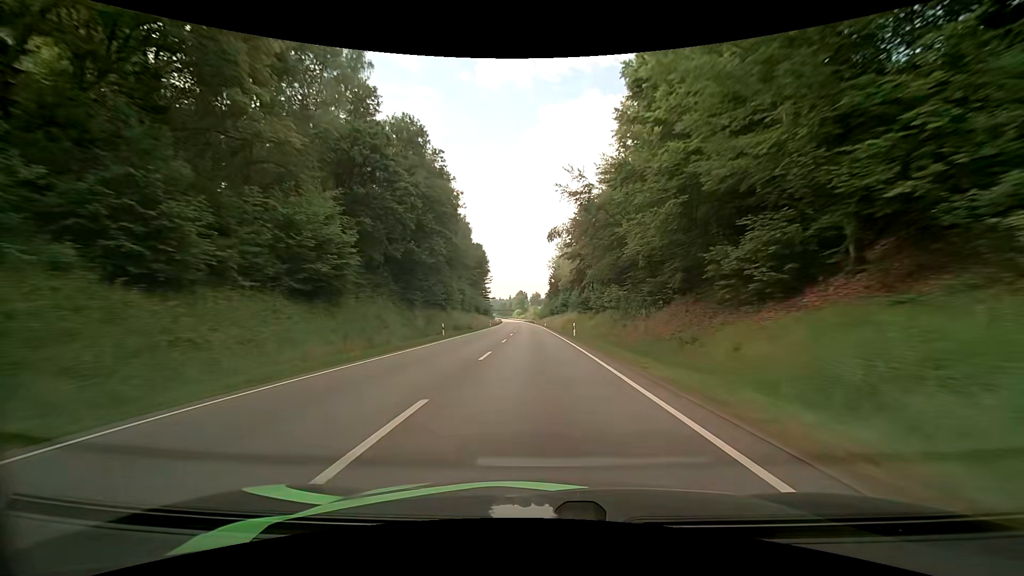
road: primary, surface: asphalt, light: Day
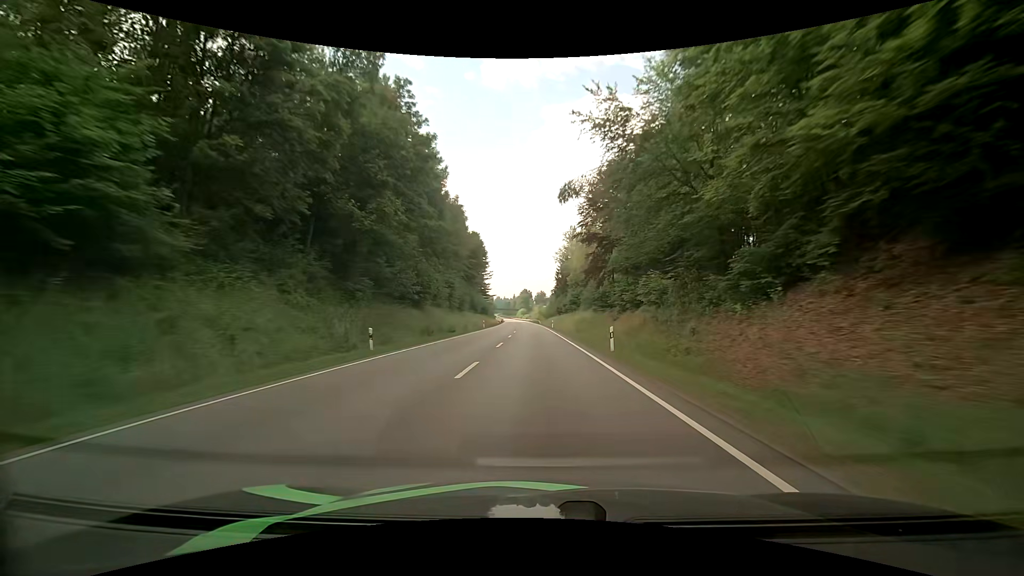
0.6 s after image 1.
(-0.1, +17.0) m; -1°
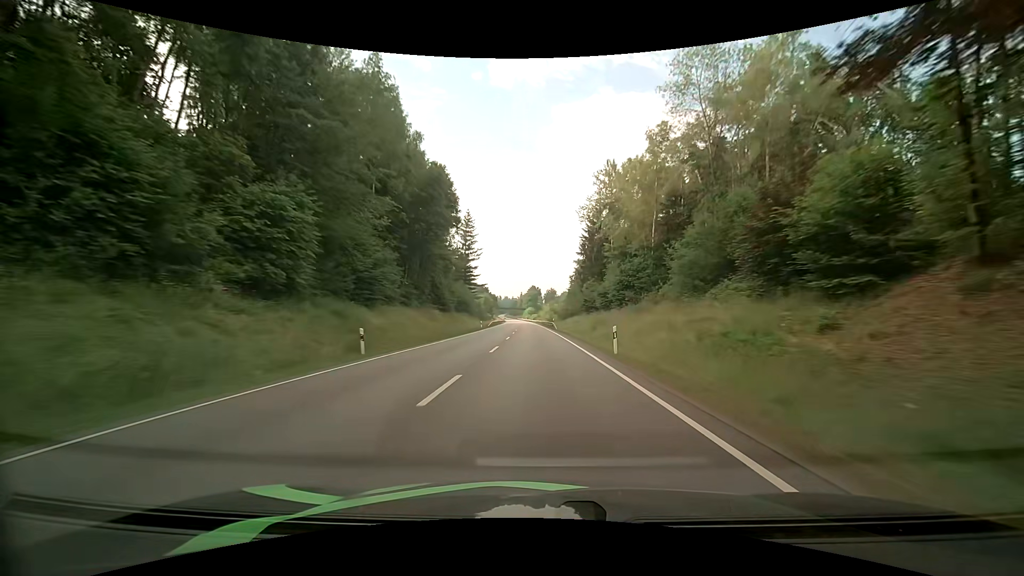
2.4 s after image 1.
(-0.6, +51.4) m; -1°
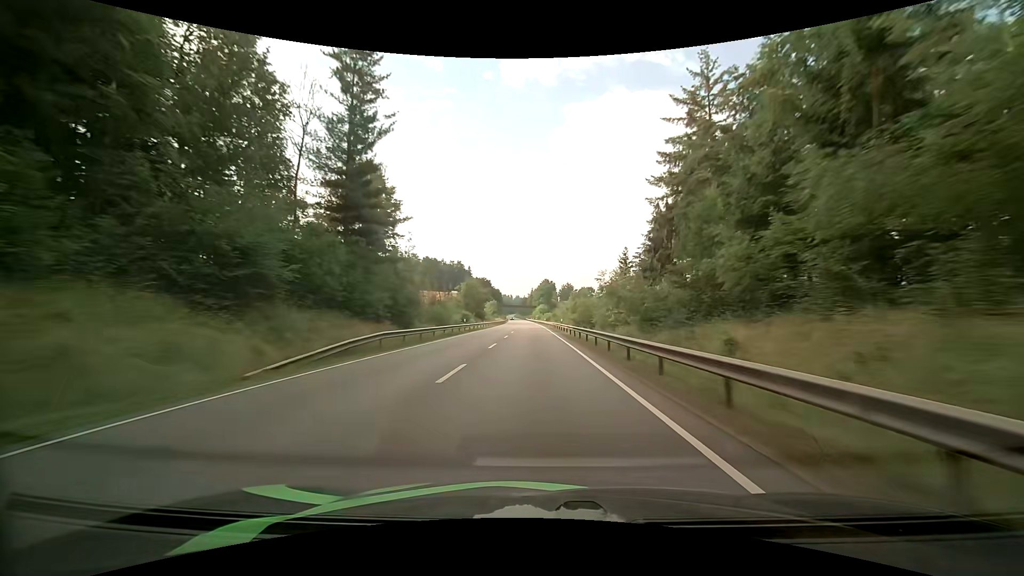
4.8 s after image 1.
(-0.9, +69.1) m; -2°
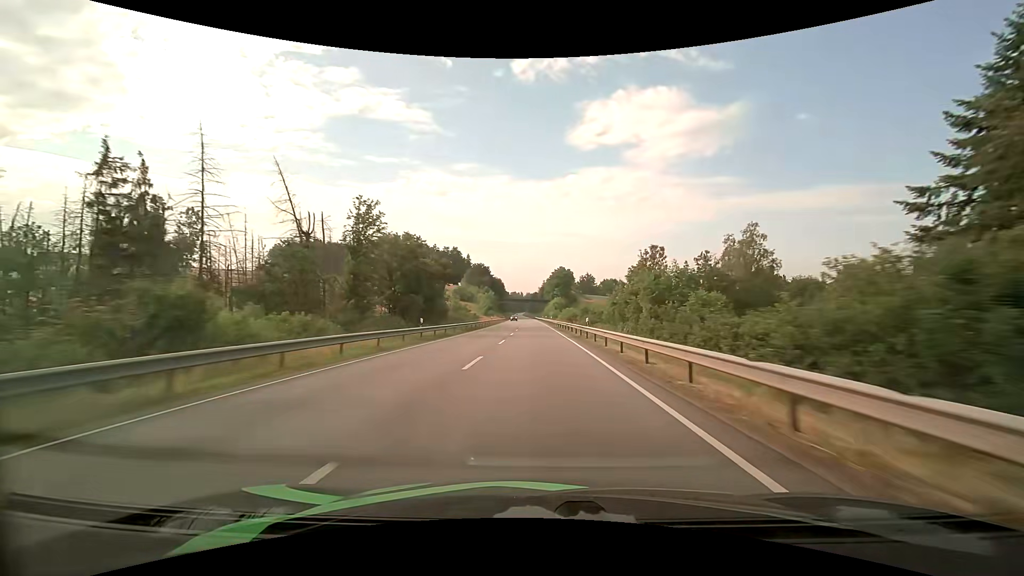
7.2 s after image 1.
(-0.8, +69.7) m; -1°
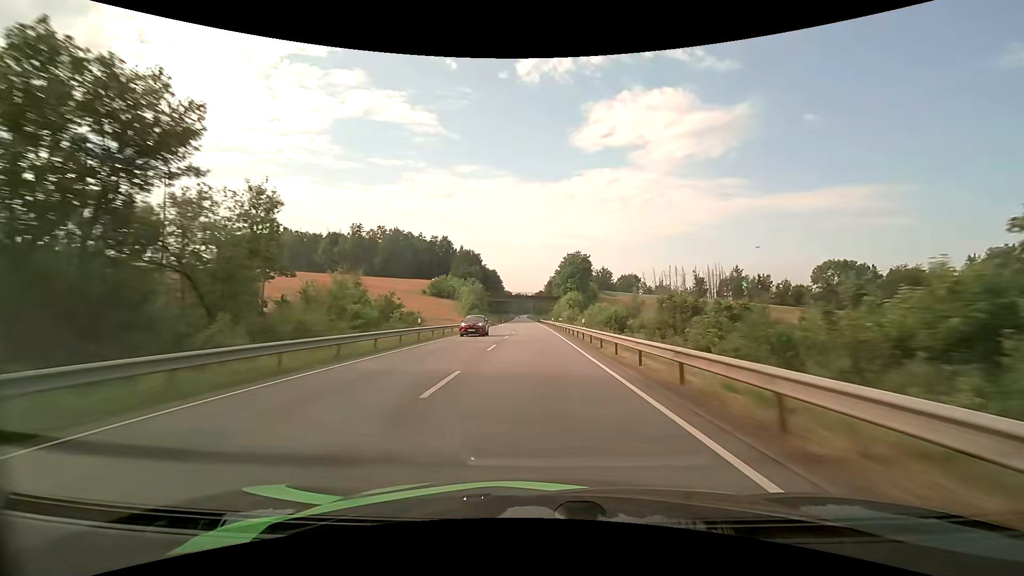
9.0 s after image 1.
(-0.3, +52.1) m; 0°
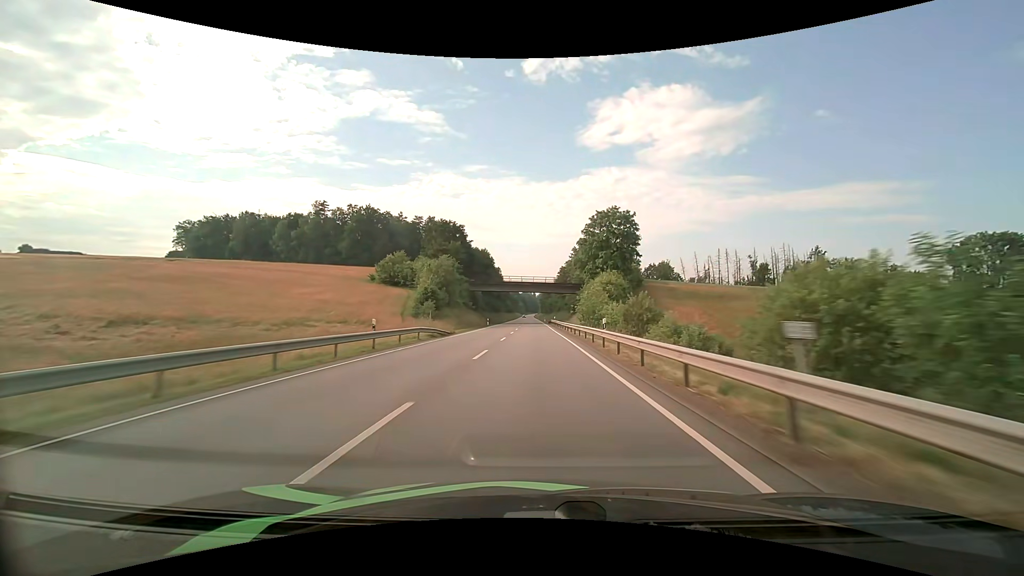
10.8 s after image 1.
(-0.4, +52.5) m; -1°
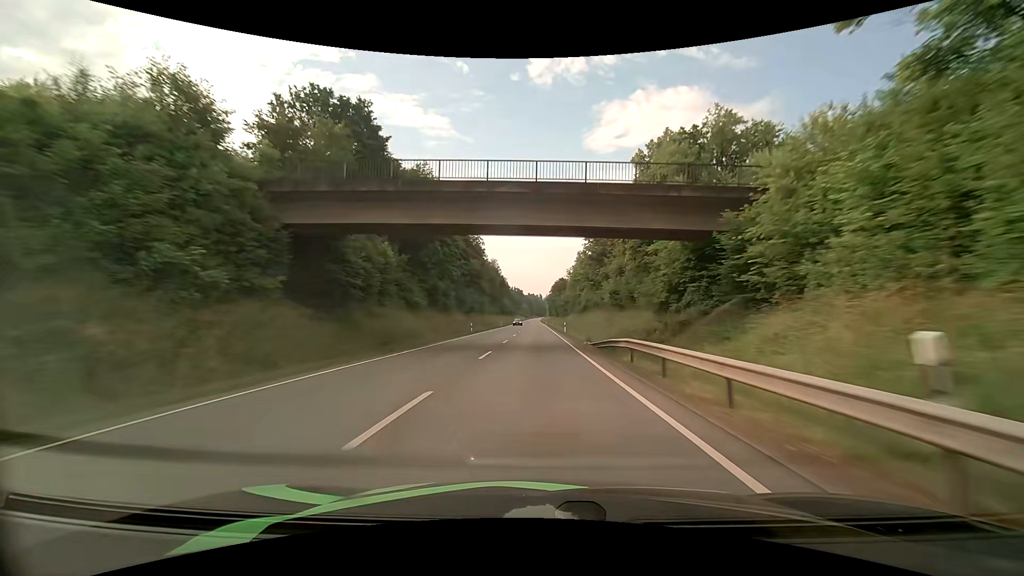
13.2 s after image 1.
(-0.6, +70.3) m; -1°
(0, +10) (0, +20) (0, +30) (0, +40) (0, +50) (0, +60) (-1, +70) (-1, +80) (-1, +90) (-1, +100) m
